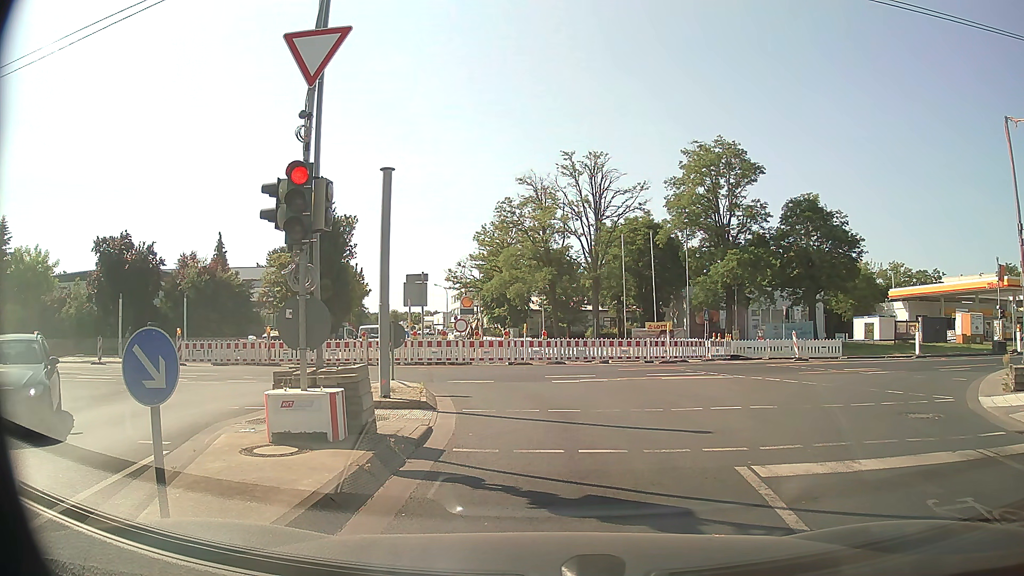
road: tertiary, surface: asphalt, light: Day
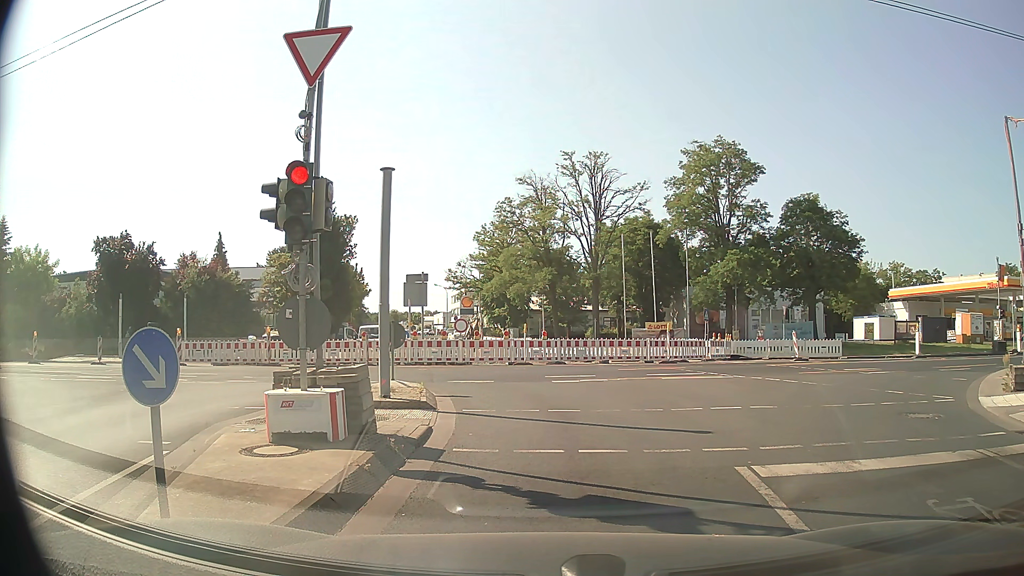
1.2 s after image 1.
(0.0, 0.0) m; 0°
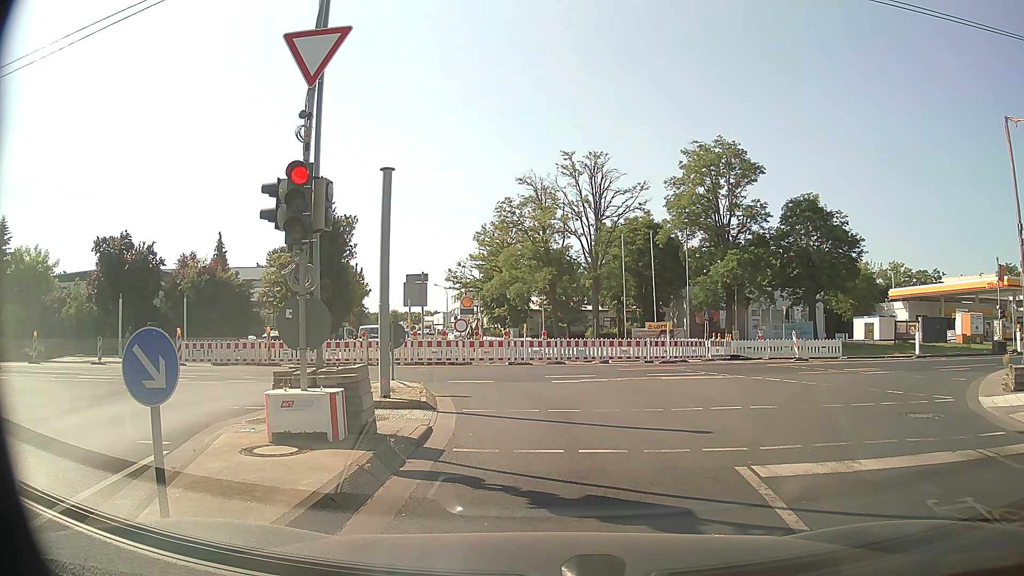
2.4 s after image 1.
(0.0, 0.0) m; 0°
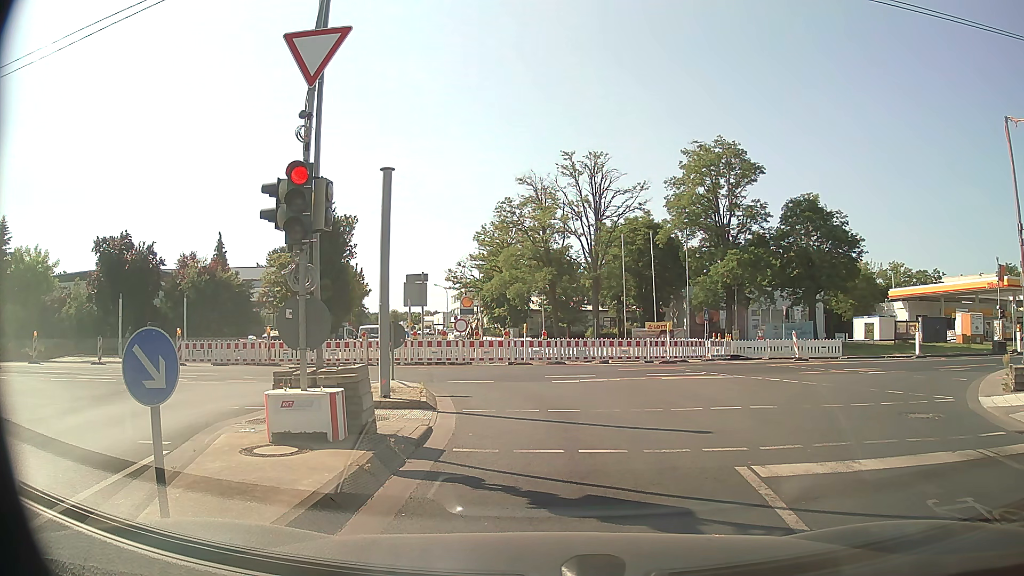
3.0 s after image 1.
(0.0, 0.0) m; 0°
(0, +10) (-2, +20) (-10, +26) (-20, +27) (-30, +27) (-39, +26) (-49, +26) (-59, +26) (-69, +26) (-79, +27) m
